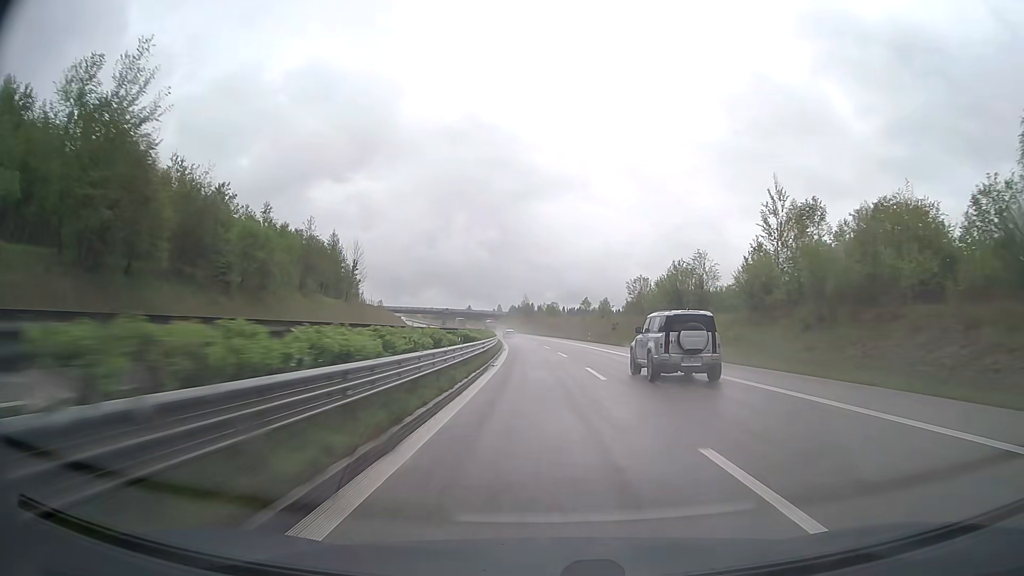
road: trunk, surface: asphalt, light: Day
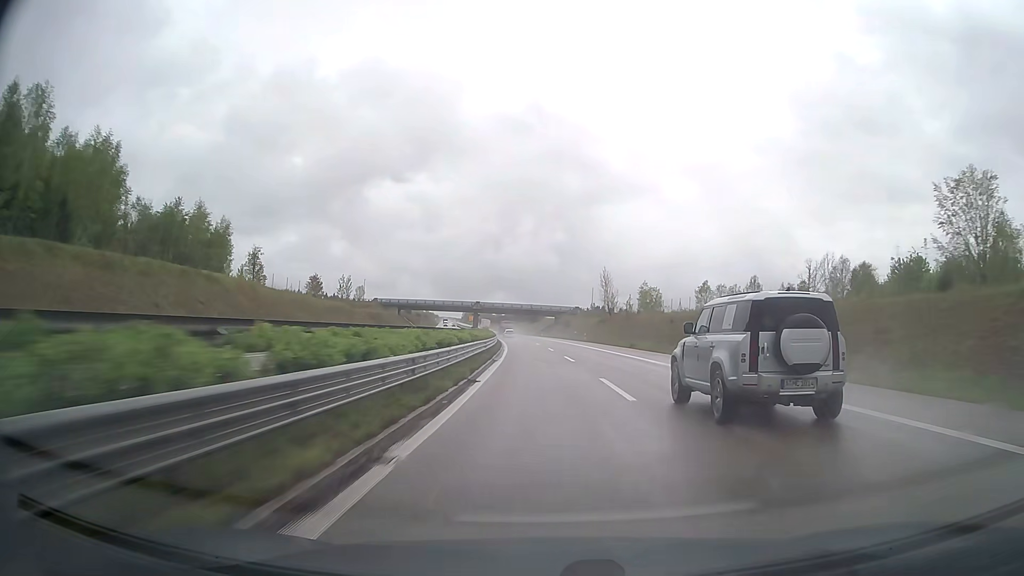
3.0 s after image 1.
(-4.4, +95.5) m; -6°
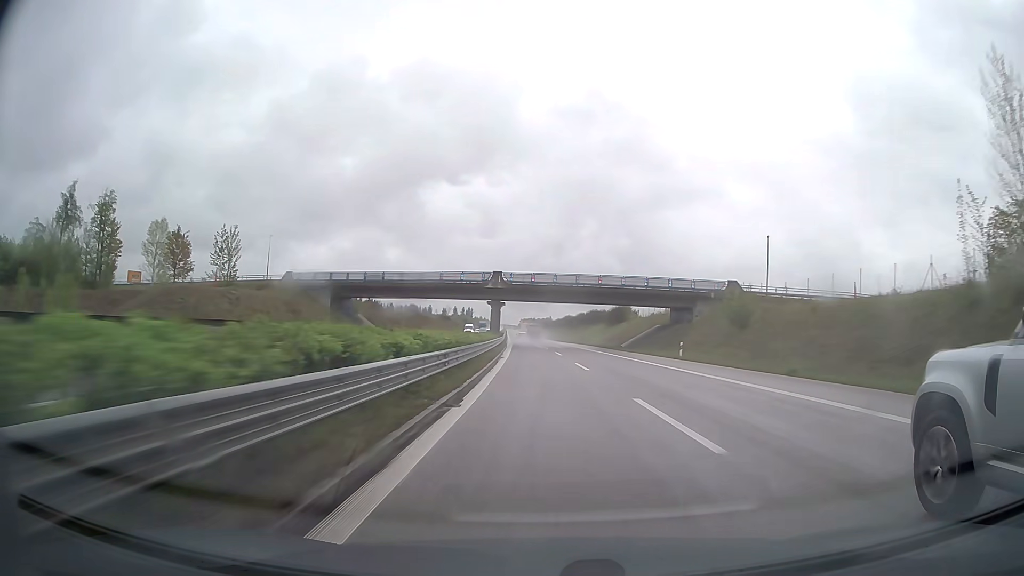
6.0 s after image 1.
(-4.9, +95.2) m; -5°
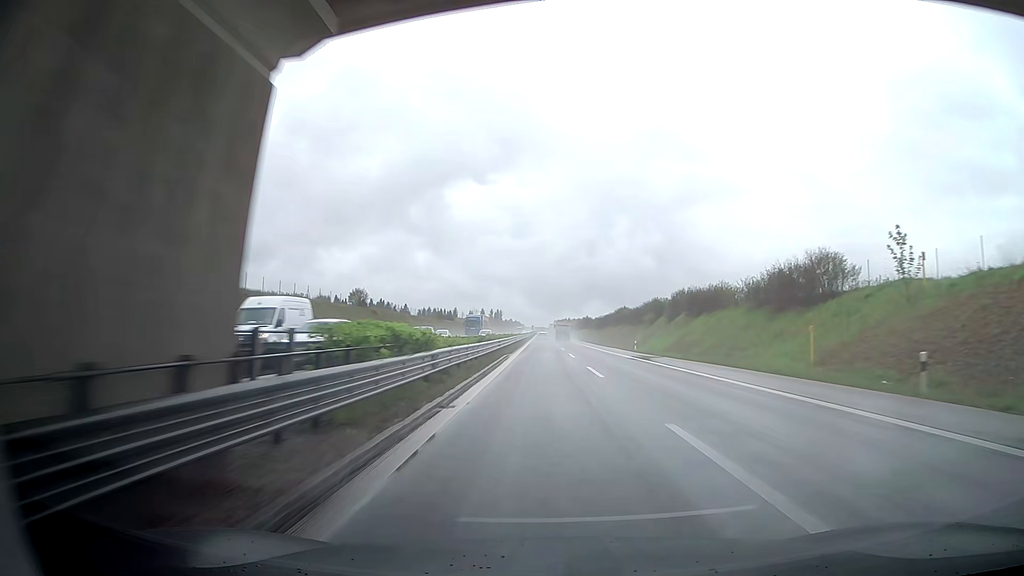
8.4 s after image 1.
(-2.2, +75.7) m; -4°
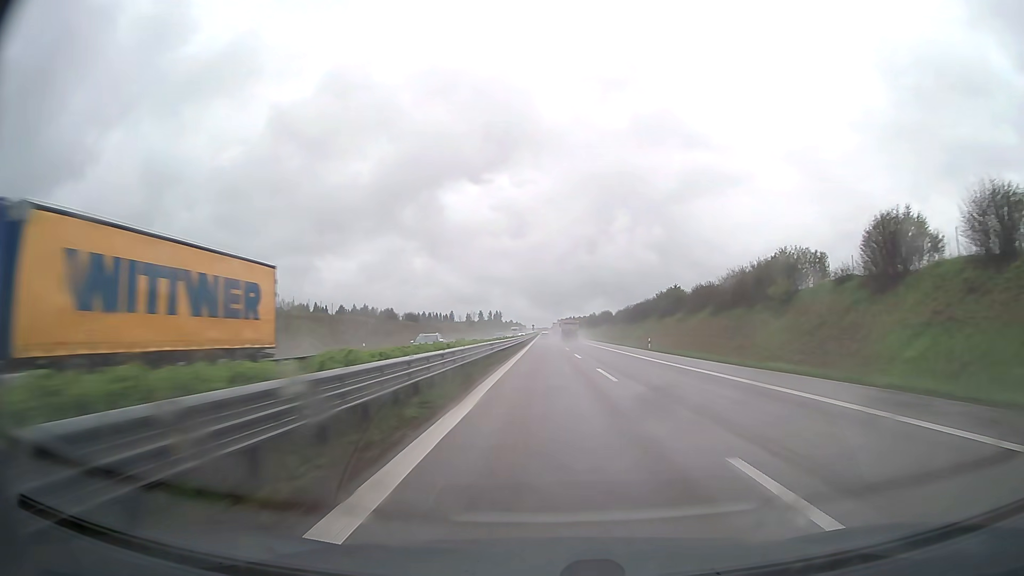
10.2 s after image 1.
(+0.8, +56.5) m; +1°
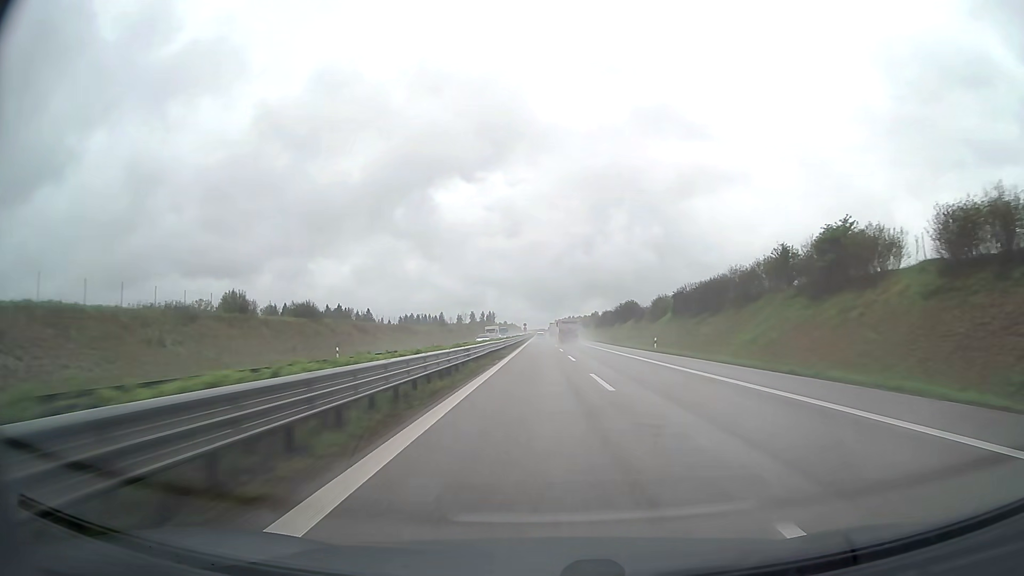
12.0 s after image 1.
(+0.2, +56.4) m; 0°
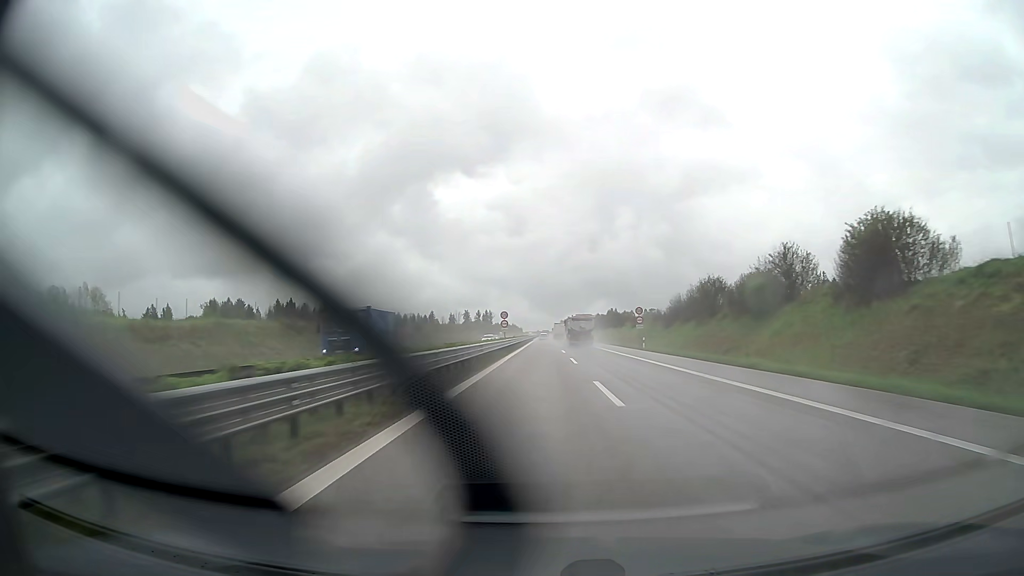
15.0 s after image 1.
(-0.3, +93.6) m; 0°
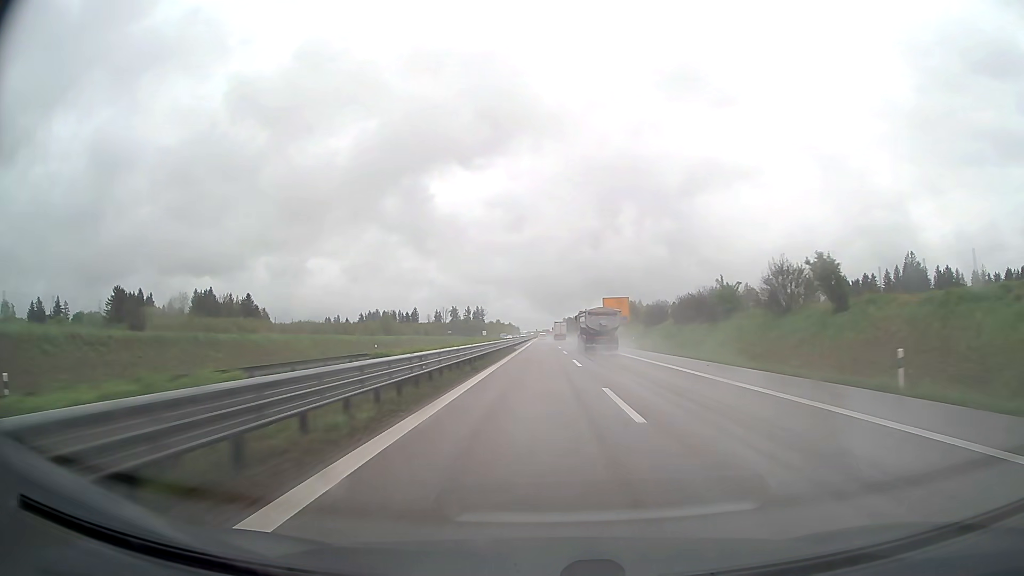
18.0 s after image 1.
(-0.1, +91.9) m; 0°
(0, +10) (0, +20) (0, +30) (0, +40) (0, +50) (0, +60) (0, +70) (0, +80) (0, +90) (0, +100) m
